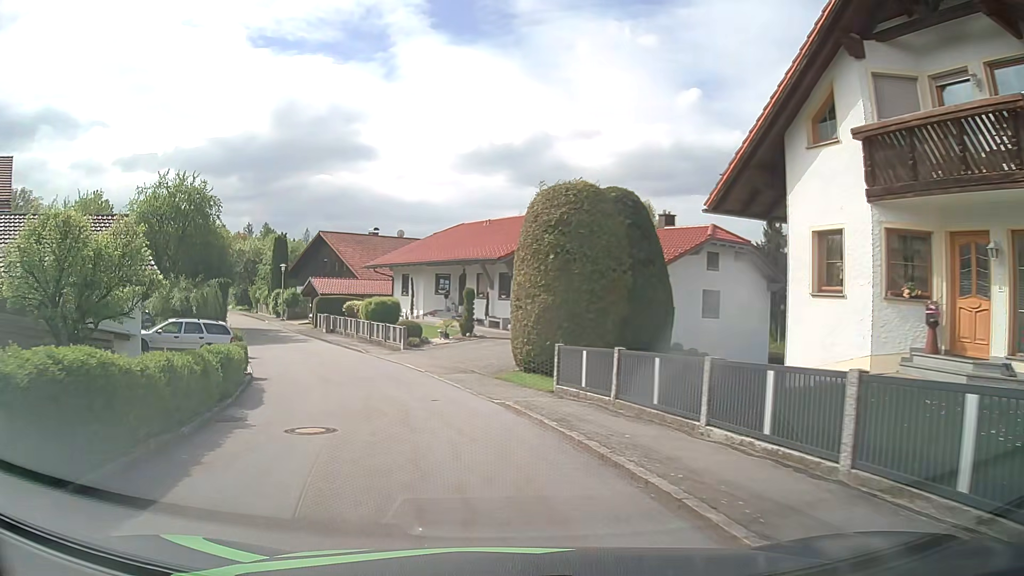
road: residential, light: Day
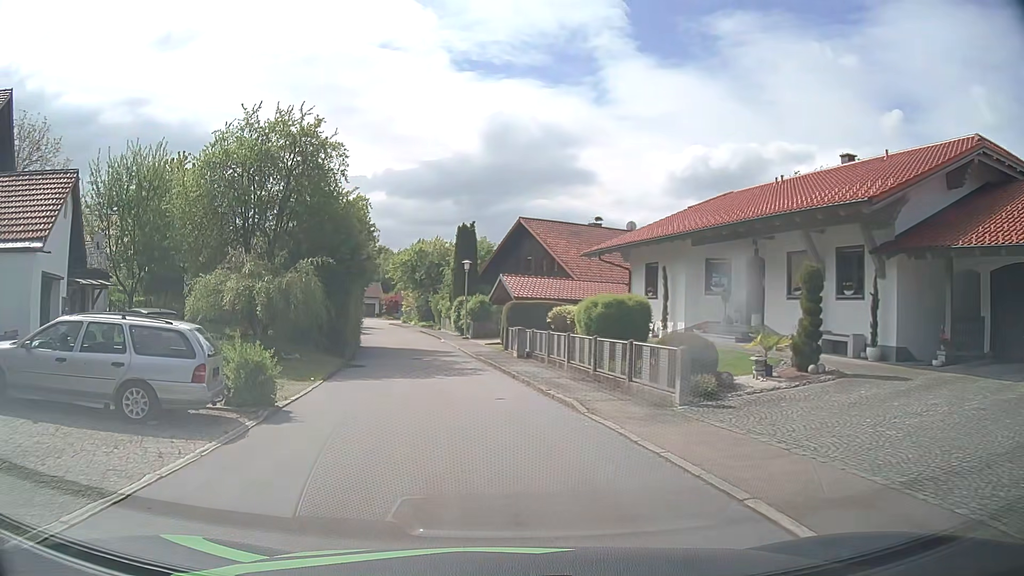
(-2.9, +16.9) m; -18°
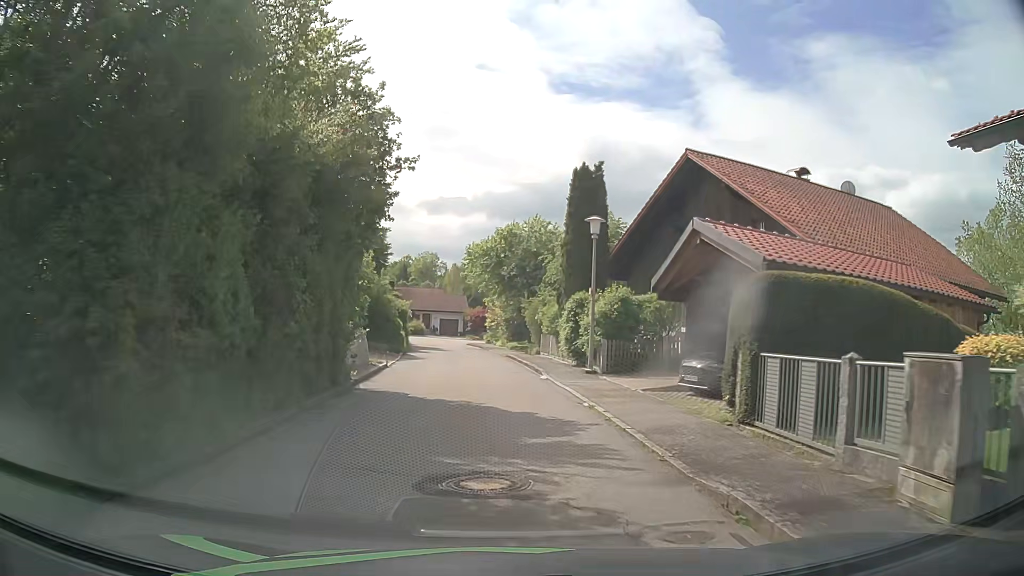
(-1.8, +20.8) m; -8°
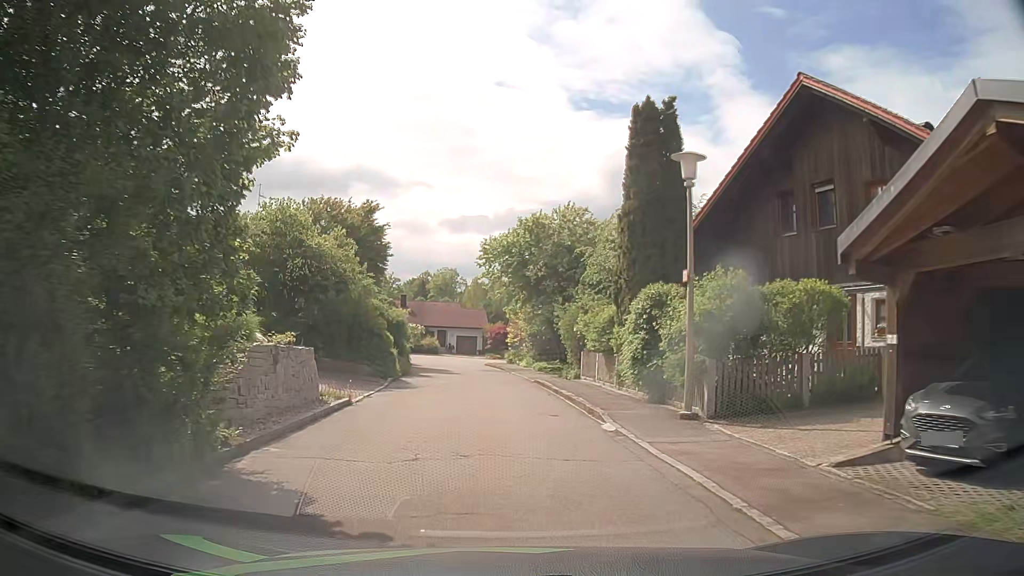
(-0.1, +8.8) m; -1°
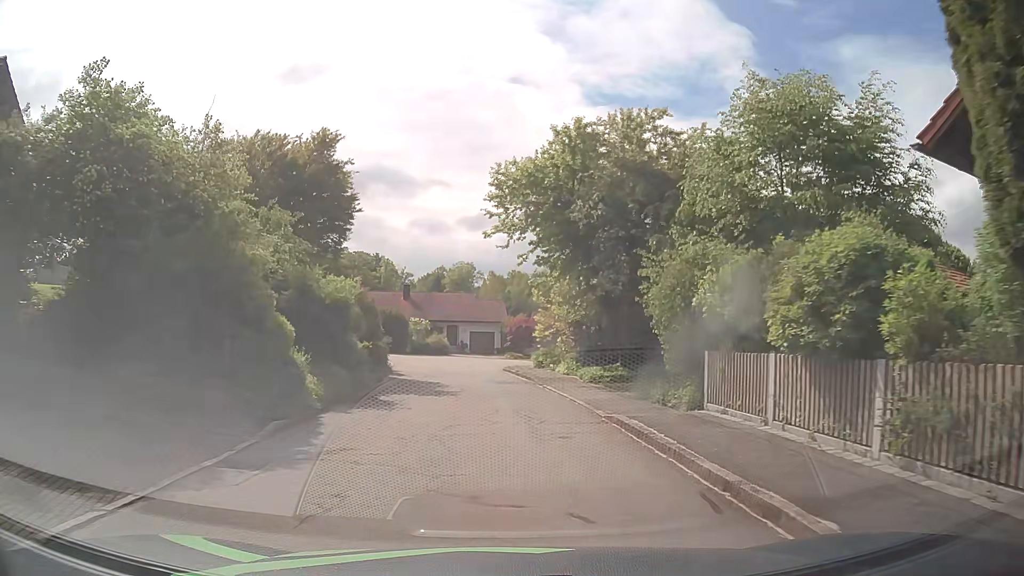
(-0.4, +13.5) m; -2°
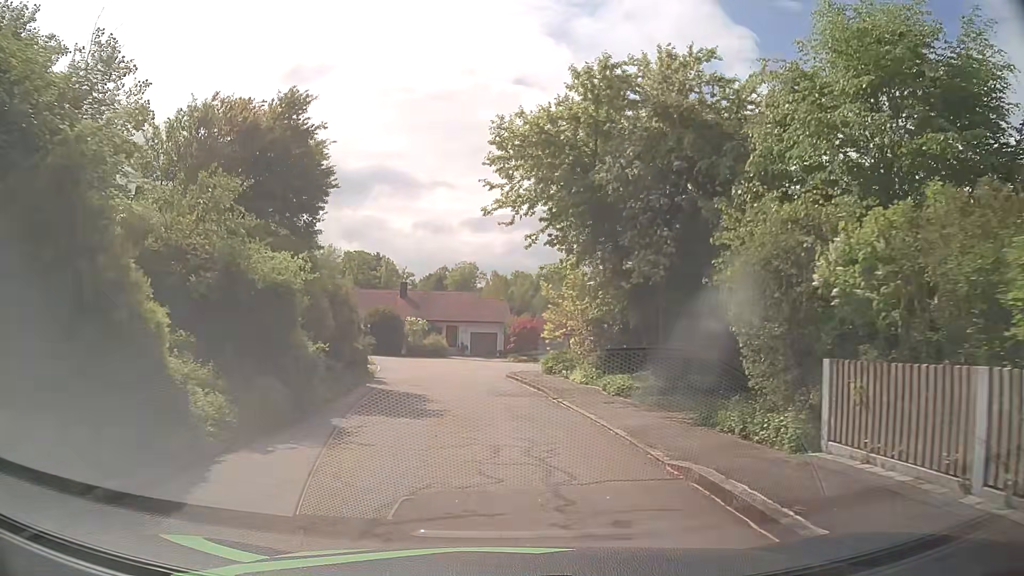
(0.0, +4.5) m; 0°
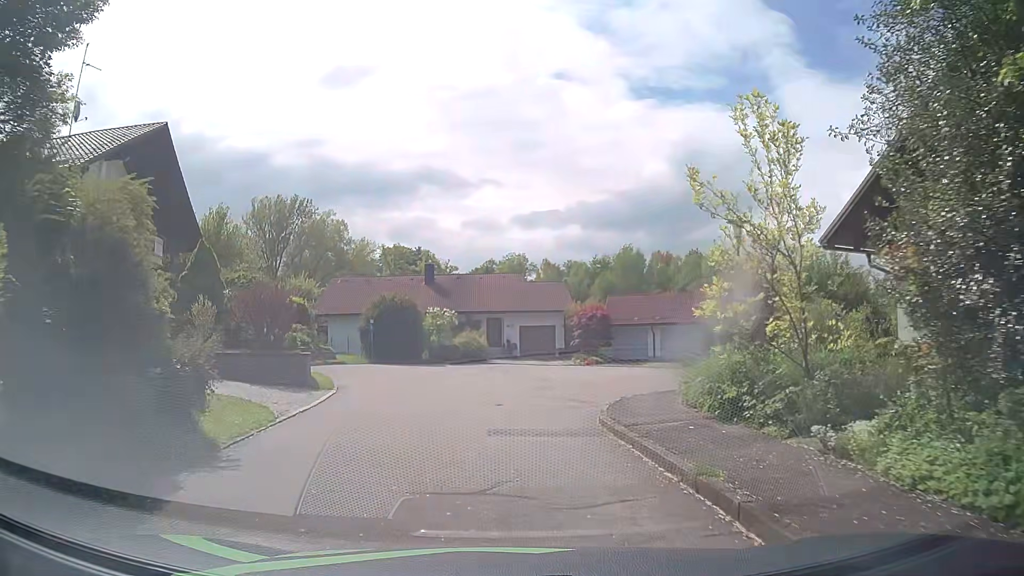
(-0.5, +16.4) m; -6°
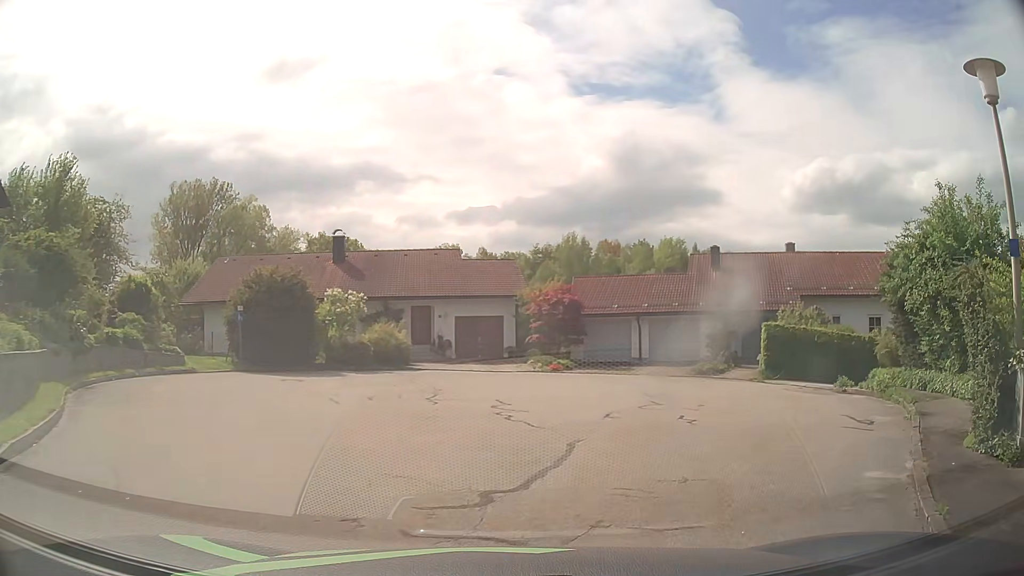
(+0.2, +12.2) m; +7°
